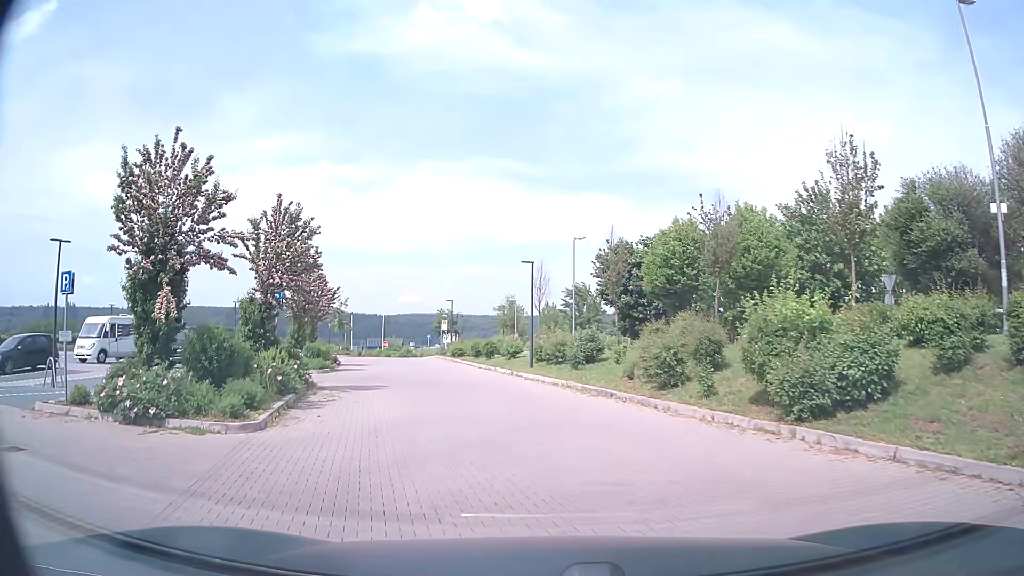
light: Day
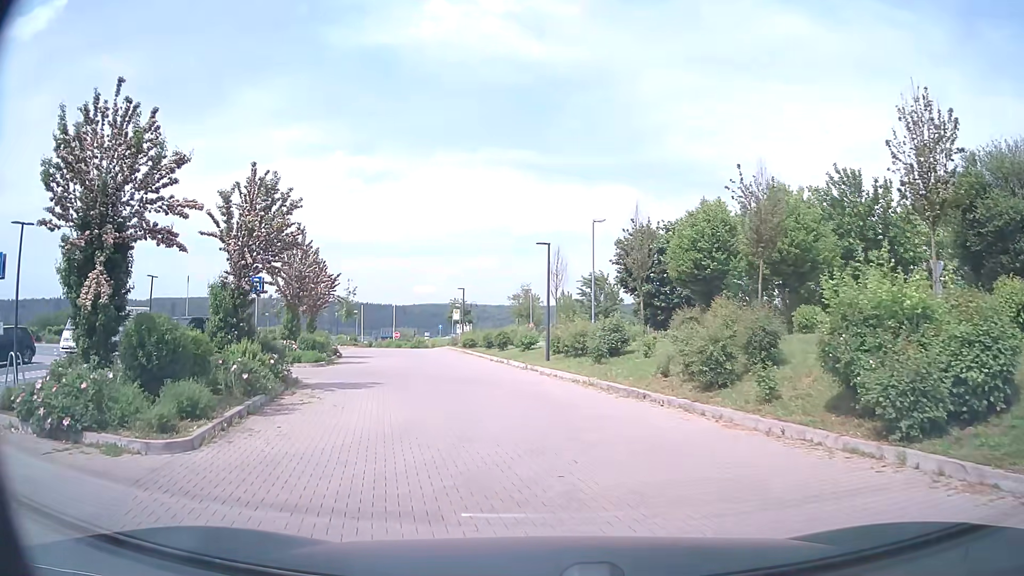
(0.0, +2.6) m; -3°
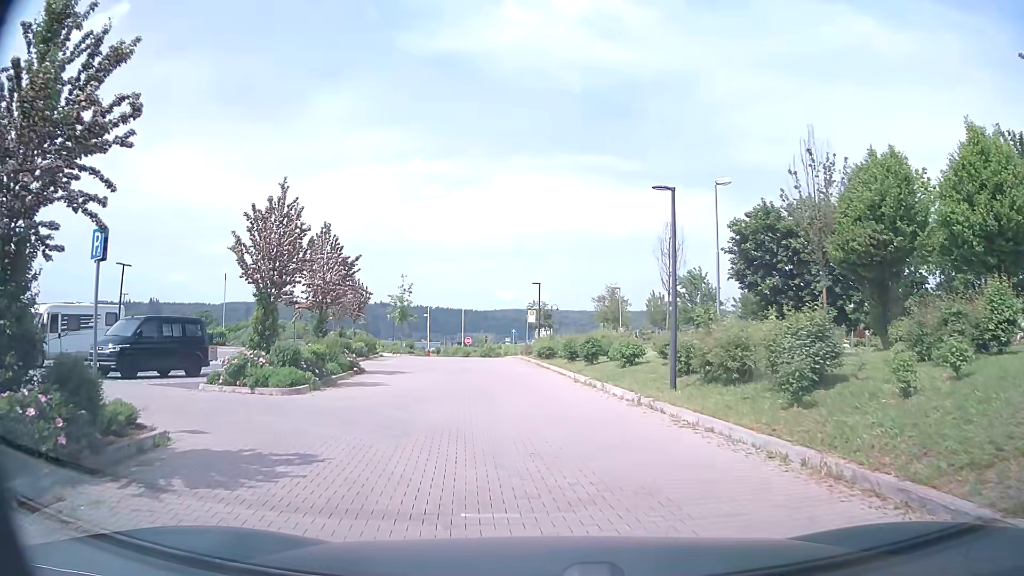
(-0.3, +9.9) m; -6°
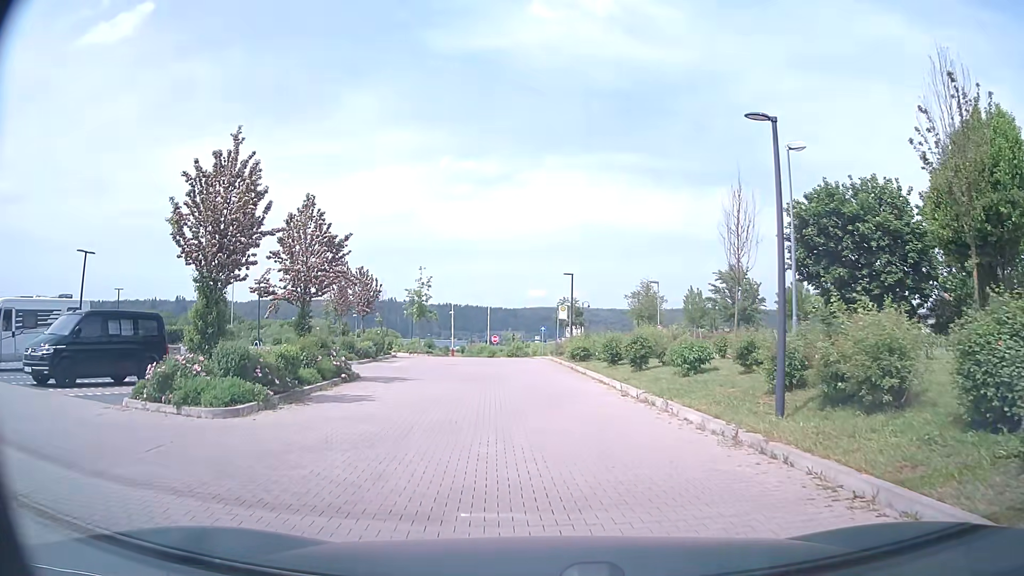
(0.0, +4.7) m; -1°
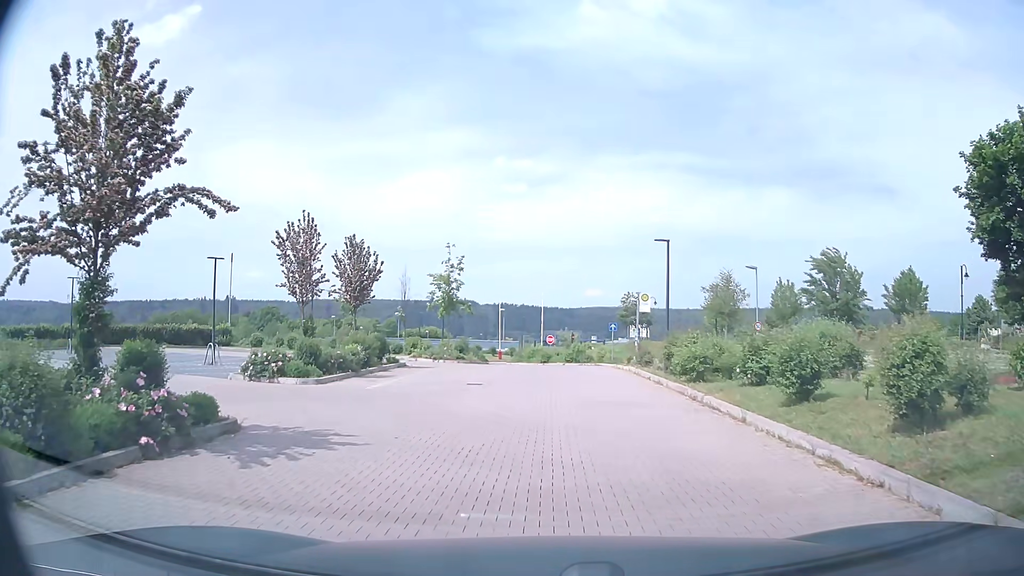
(-0.8, +12.1) m; -5°
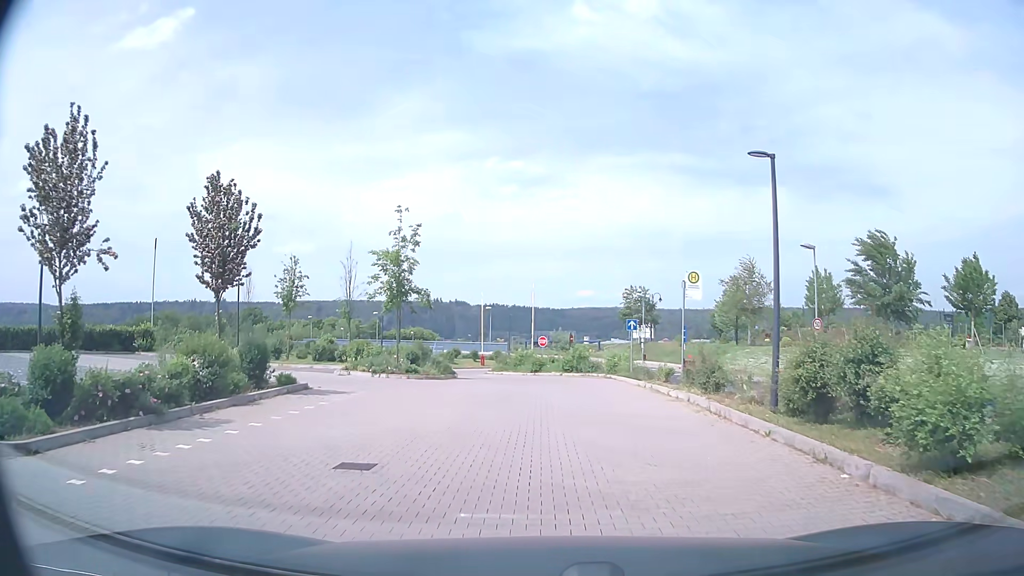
(-0.2, +11.0) m; 0°
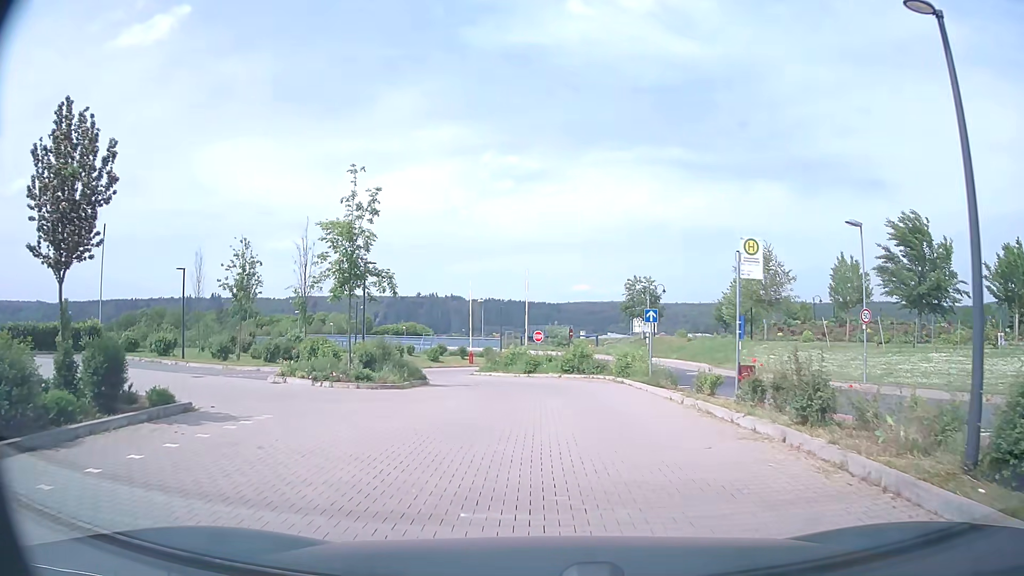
(0.0, +5.7) m; 0°
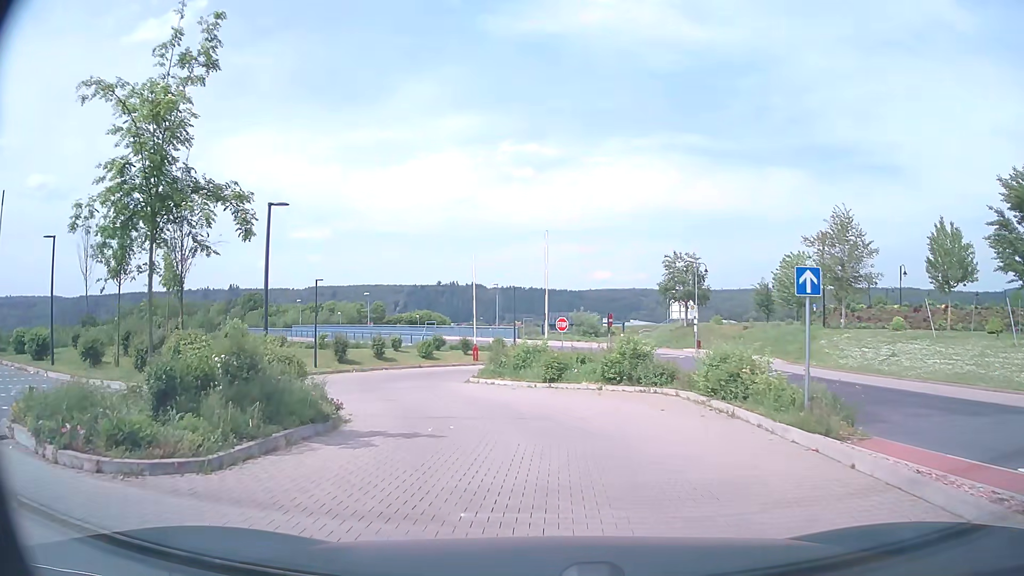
(-0.1, +11.3) m; 0°
